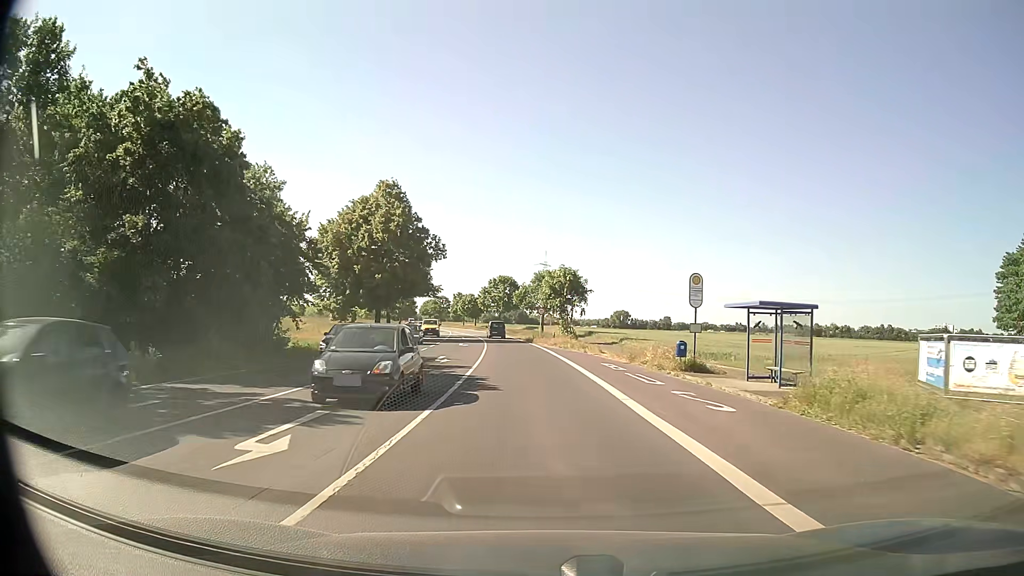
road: secondary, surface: asphalt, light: Day
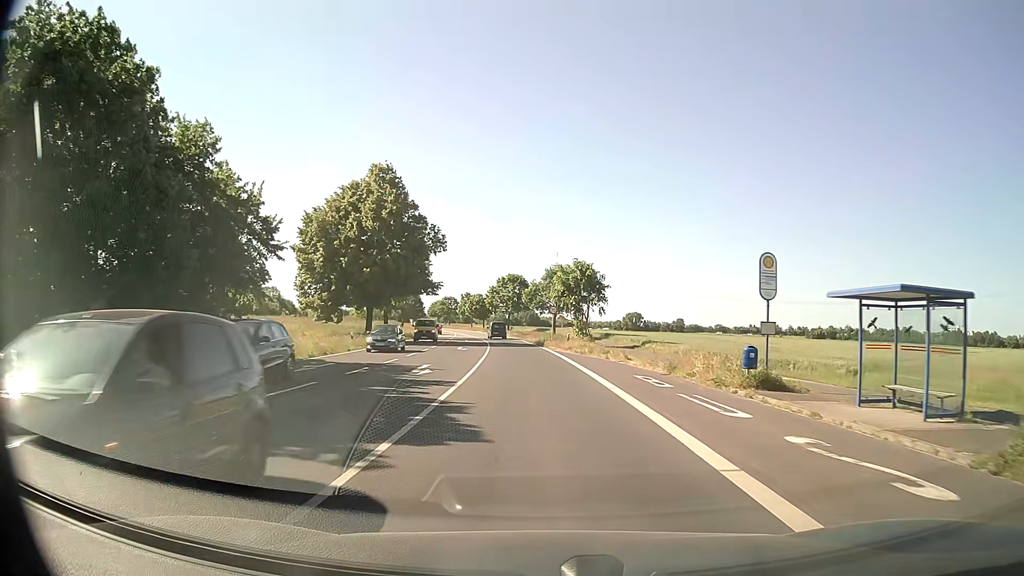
(-0.1, +7.3) m; -1°
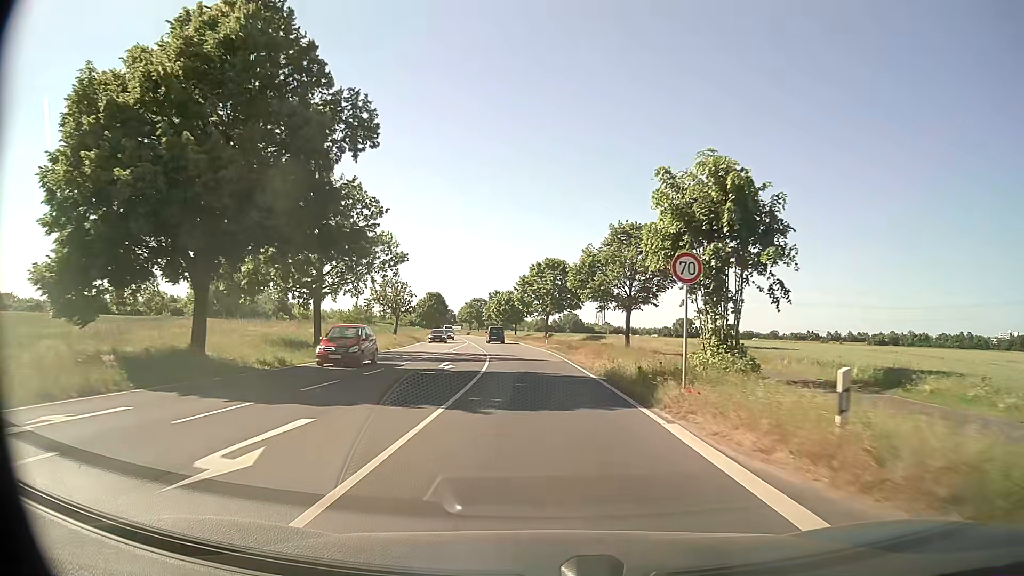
(-0.9, +35.2) m; -3°
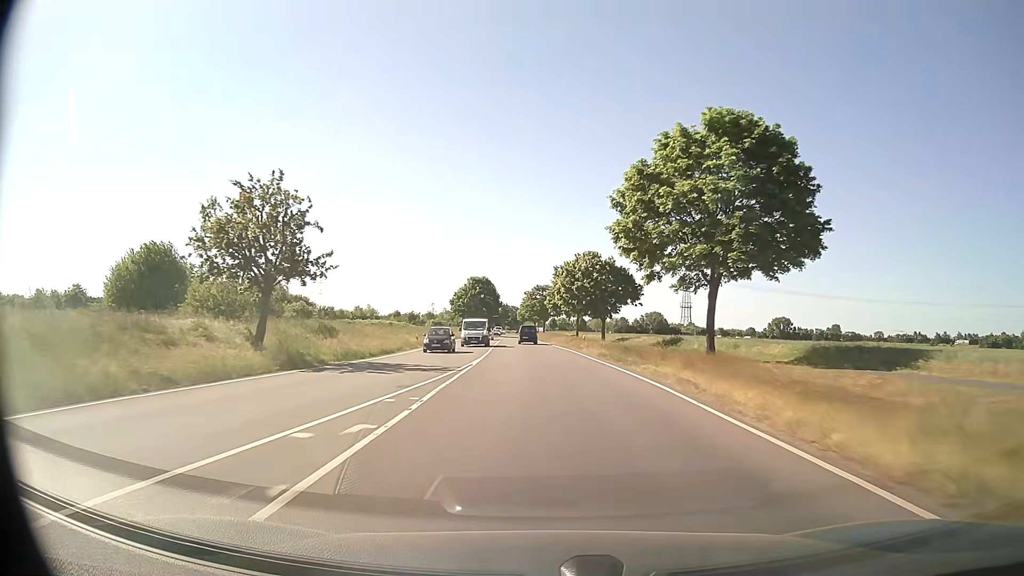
(-3.2, +55.5) m; -6°
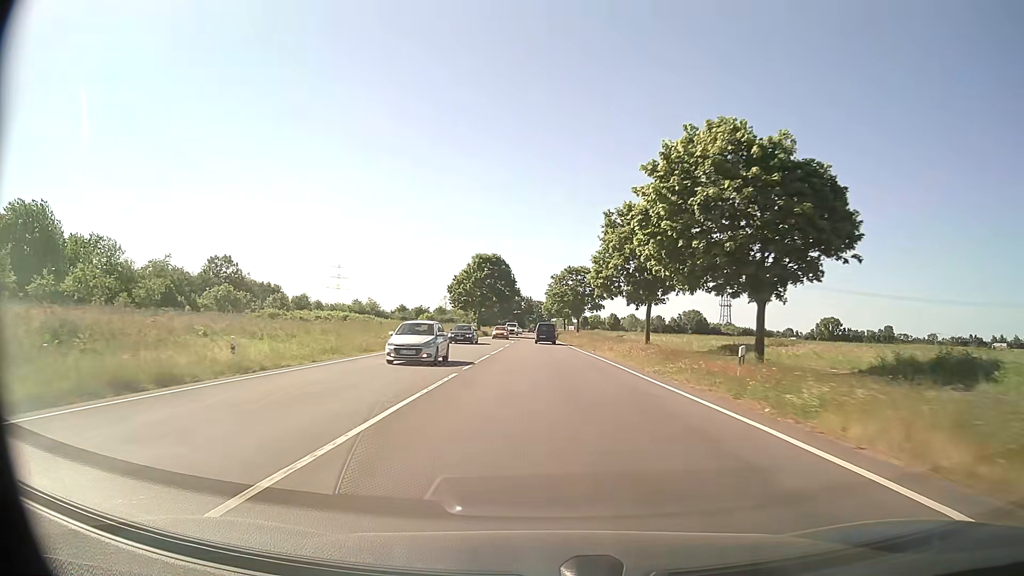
(-0.8, +36.1) m; -3°
